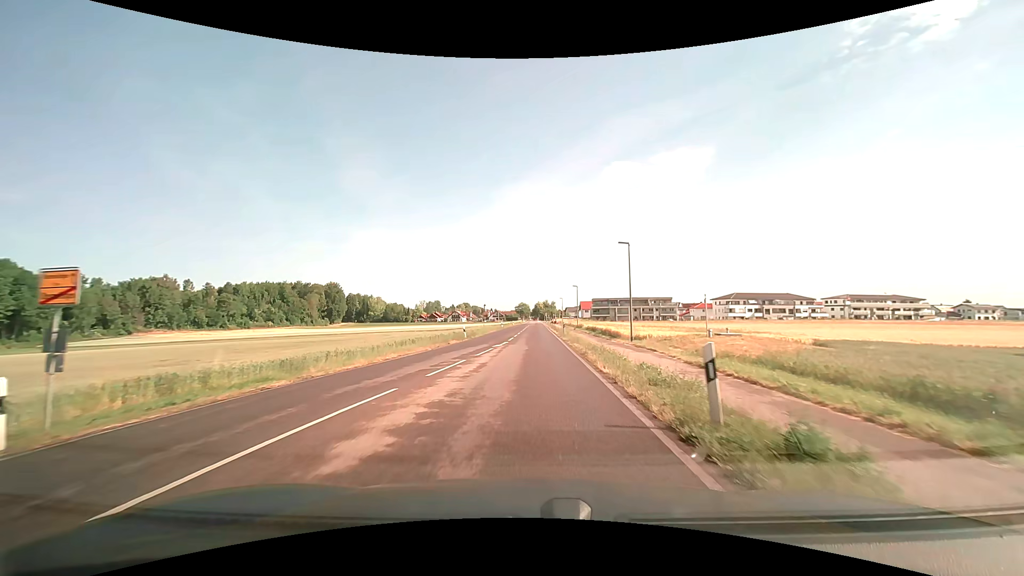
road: tertiary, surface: asphalt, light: Day
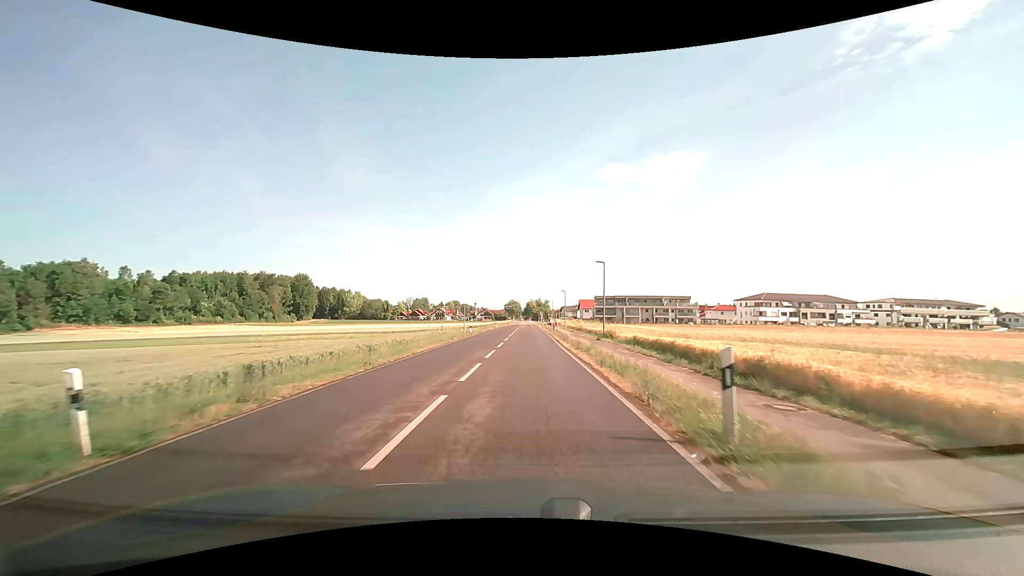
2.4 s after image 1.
(+0.3, +31.7) m; +1°
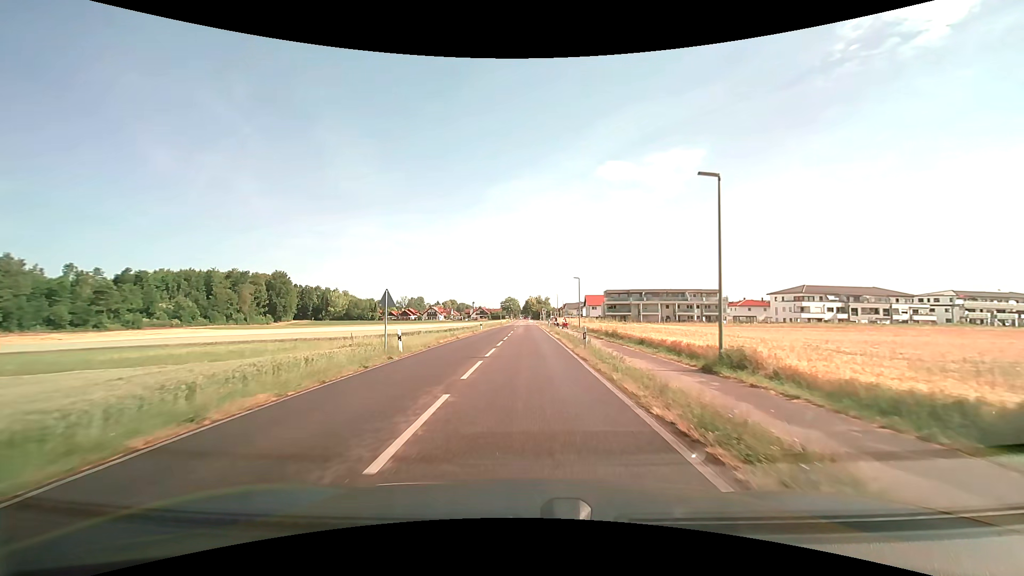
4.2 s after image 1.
(0.0, +24.1) m; 0°
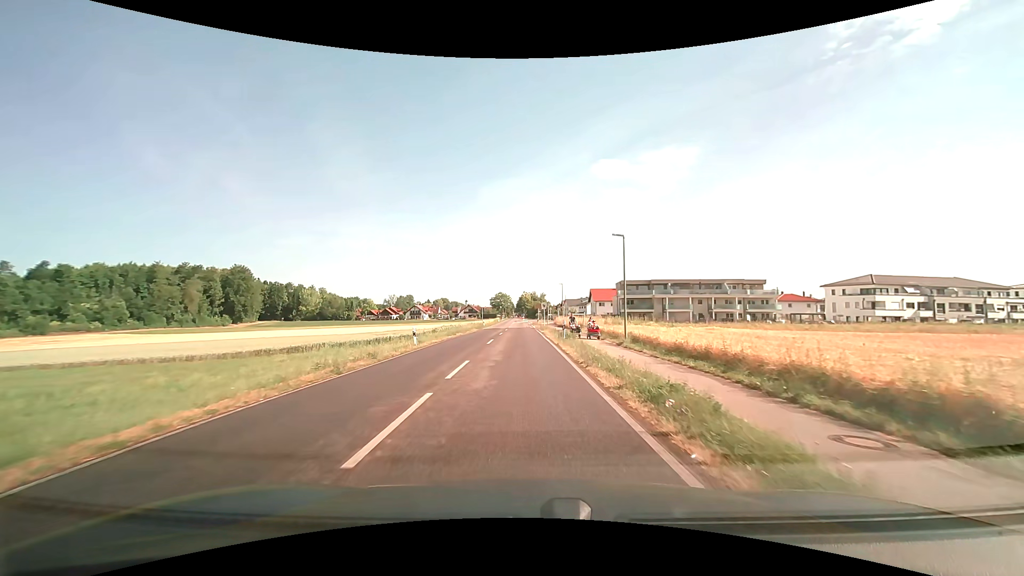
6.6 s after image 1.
(+0.2, +29.8) m; +1°
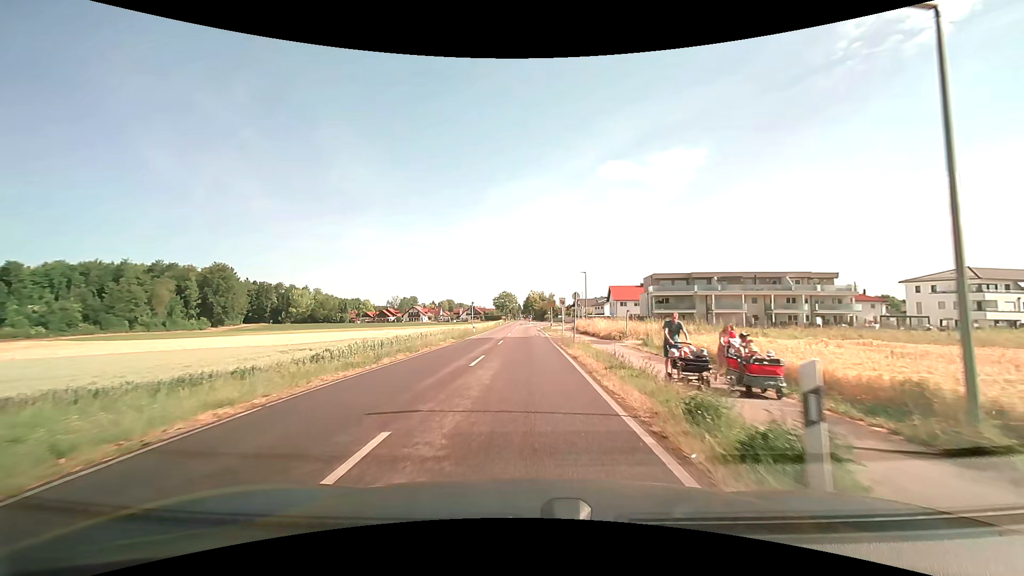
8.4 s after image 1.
(-0.2, +21.2) m; -1°
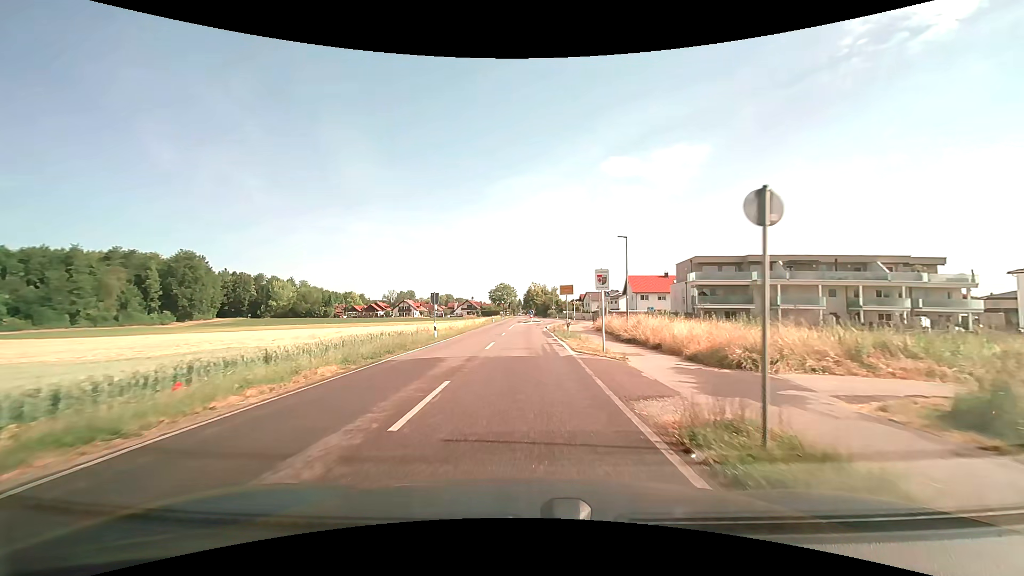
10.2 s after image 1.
(-0.1, +20.7) m; 0°
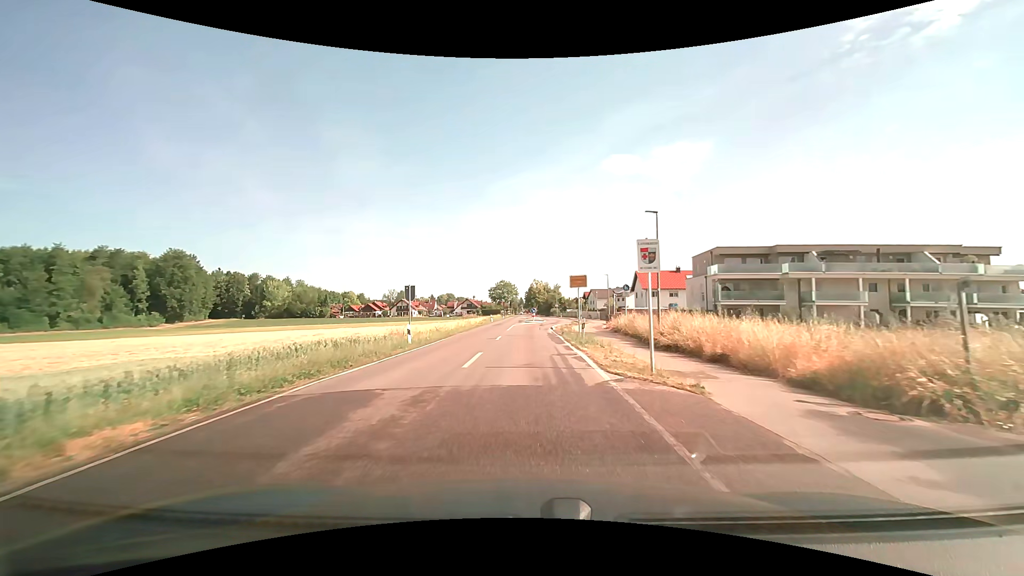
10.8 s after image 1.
(0.0, +6.7) m; 0°
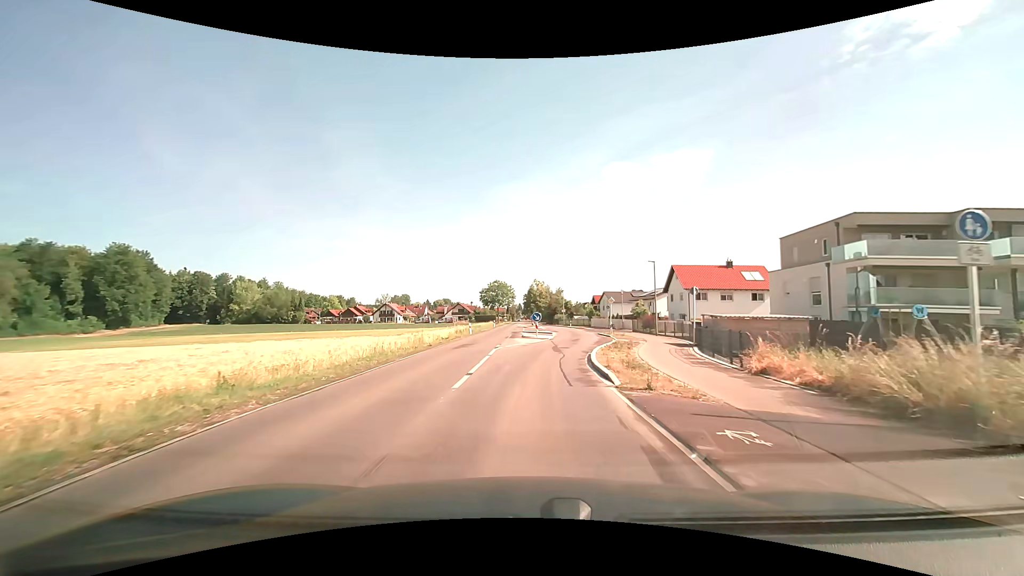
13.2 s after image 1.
(-0.2, +24.1) m; 0°
(0, +10) (+1, +20) (+2, +30) (+4, +40) (+5, +50) (+5, +60) (+4, +70) (+3, +80) (+2, +90) (0, +99) m
